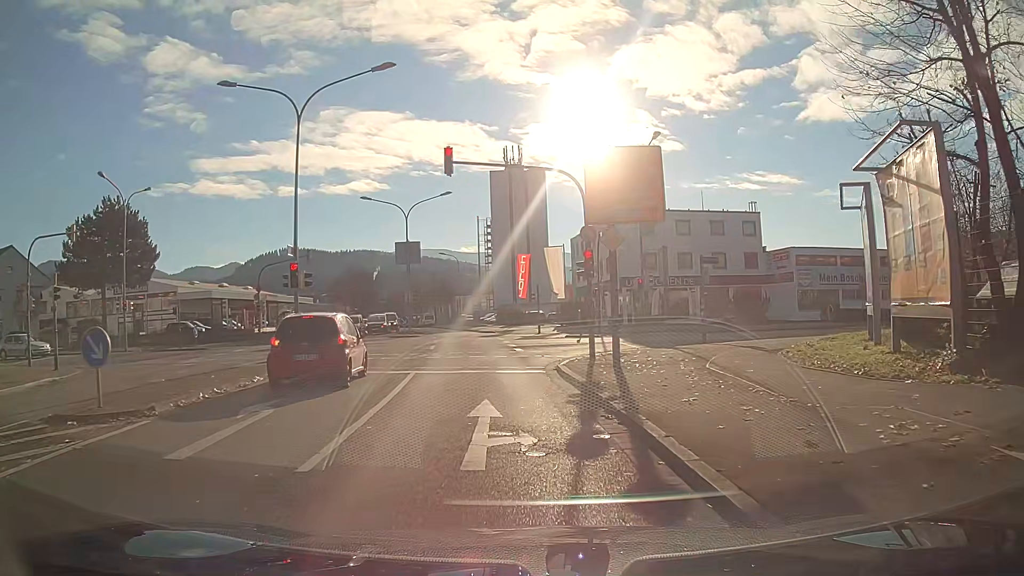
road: secondary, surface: asphalt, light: Day
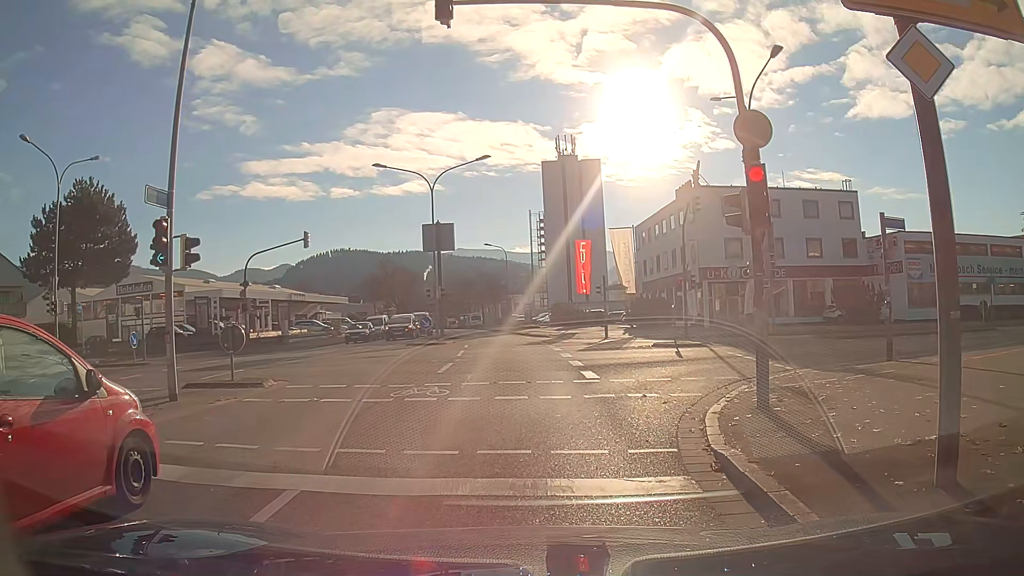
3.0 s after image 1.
(-0.5, +10.4) m; -5°
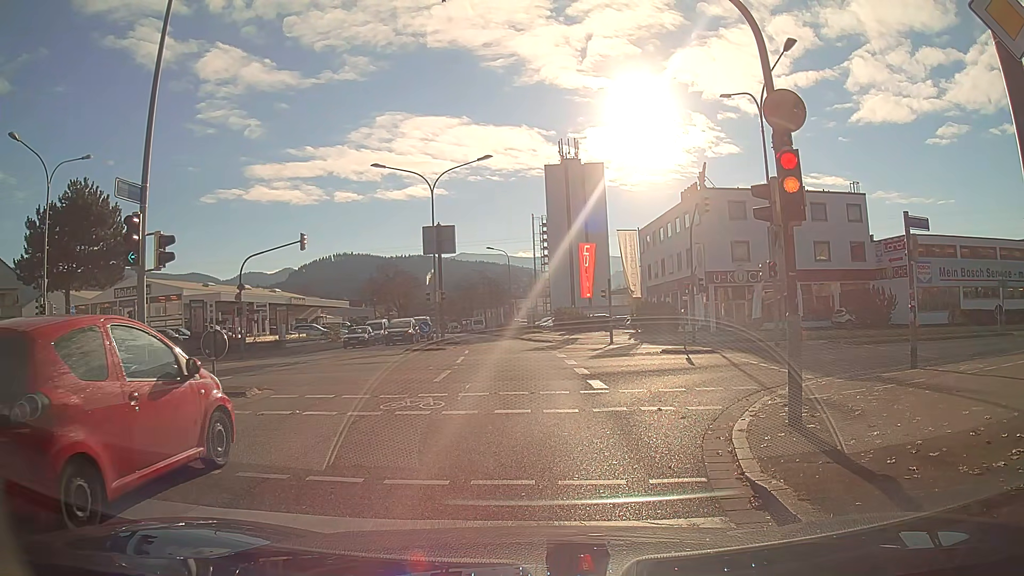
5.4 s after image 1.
(0.0, +1.0) m; 0°
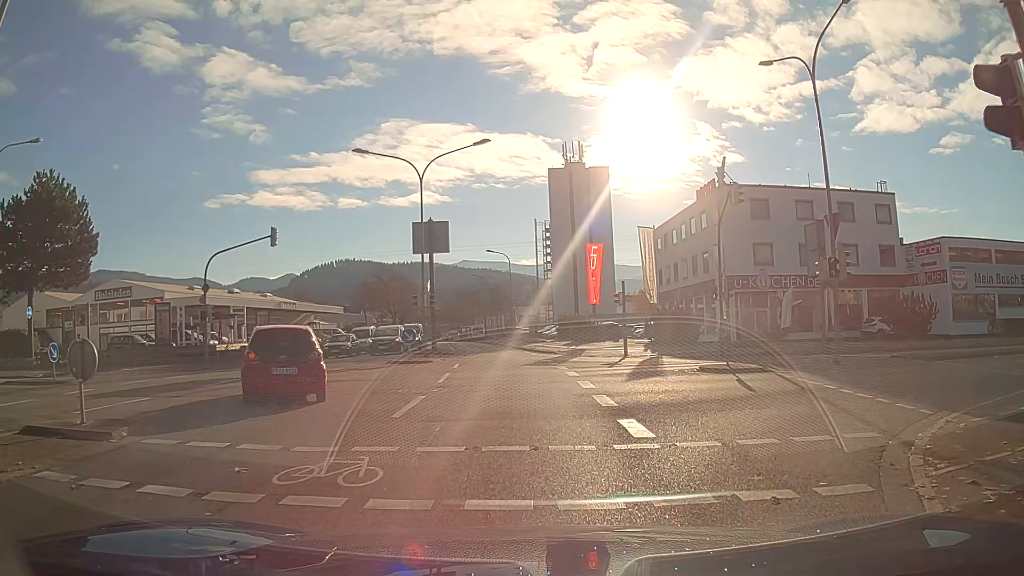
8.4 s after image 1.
(+0.1, +5.0) m; 0°
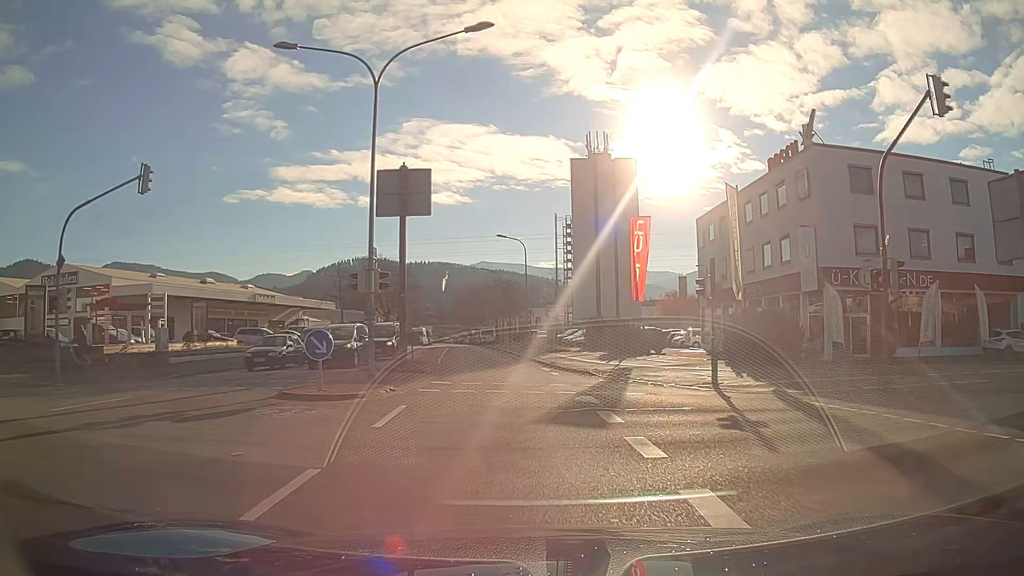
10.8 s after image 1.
(-0.2, +13.4) m; -2°
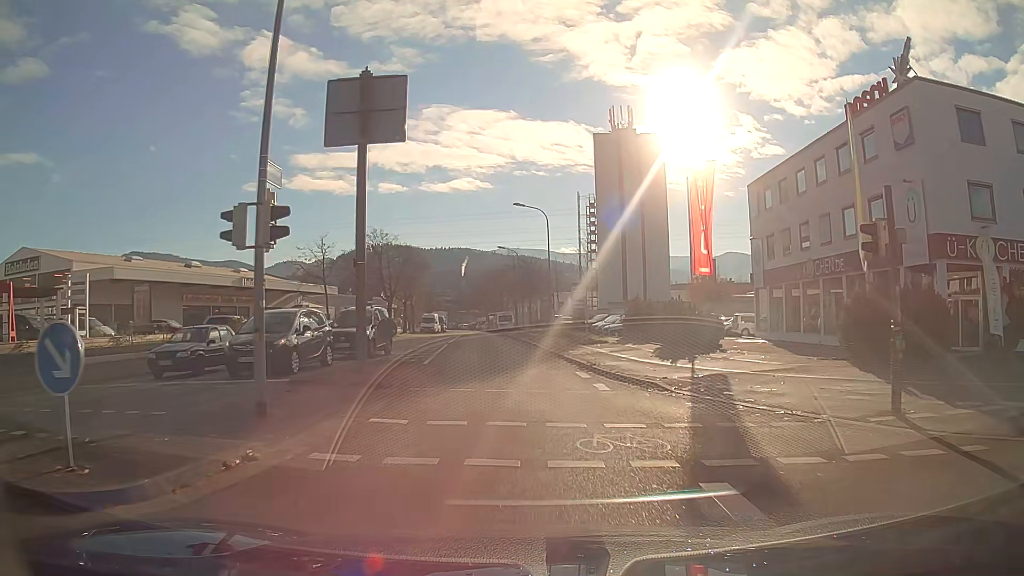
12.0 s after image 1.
(-0.1, +8.8) m; -2°
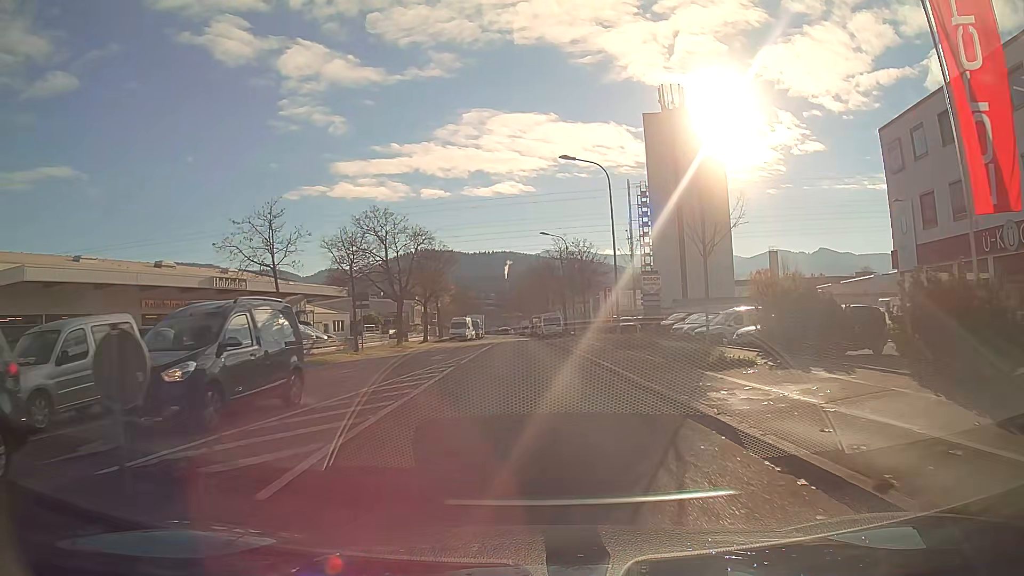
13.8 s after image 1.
(-0.5, +14.7) m; -3°
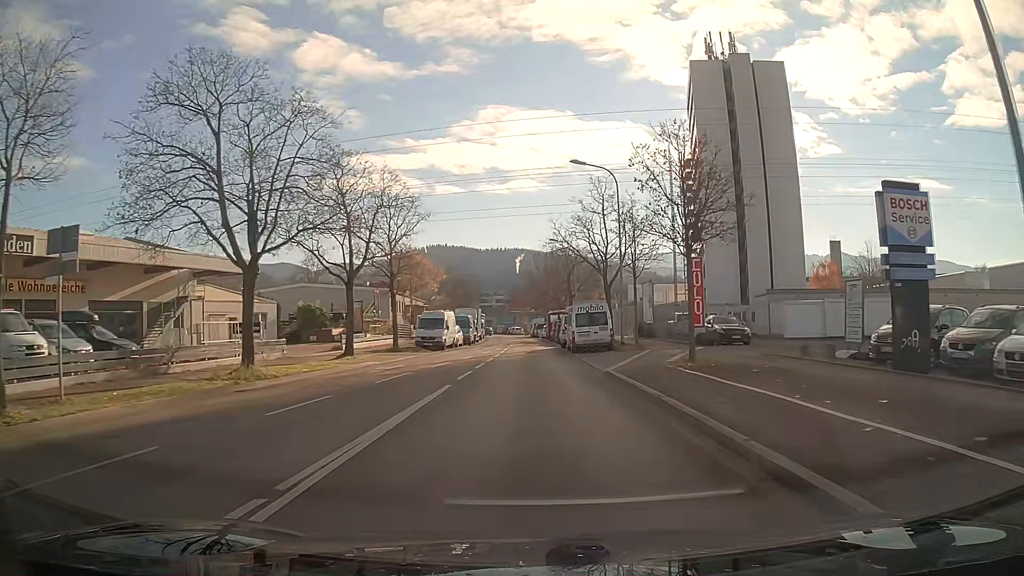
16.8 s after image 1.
(-0.4, +27.5) m; -1°
(0, +10) (0, +20) (0, +30) (0, +40) (0, +50) (-1, +60) (-1, +70) (-1, +80) (-2, +90) (-2, +100) m
